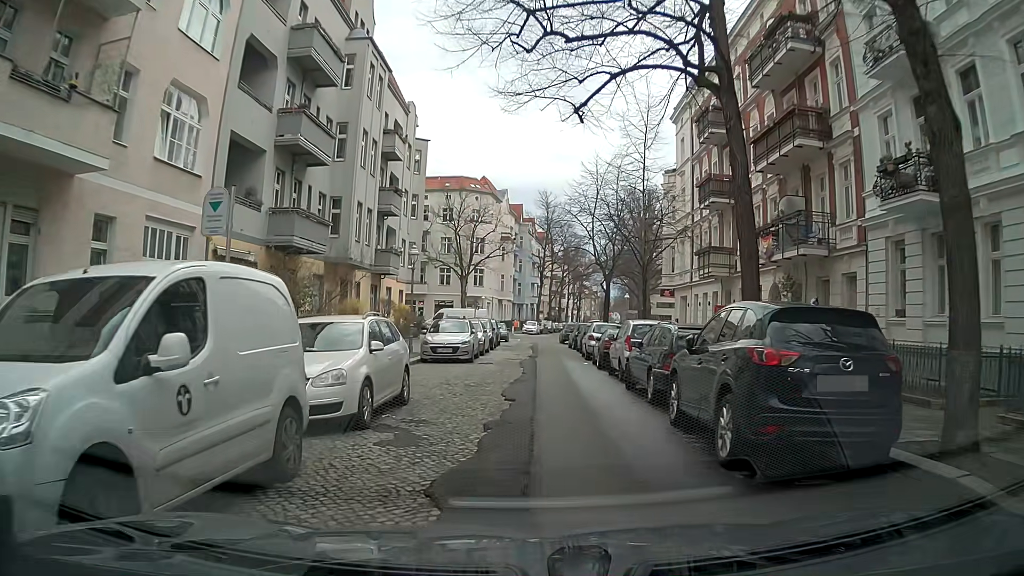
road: residential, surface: asphalt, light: Day
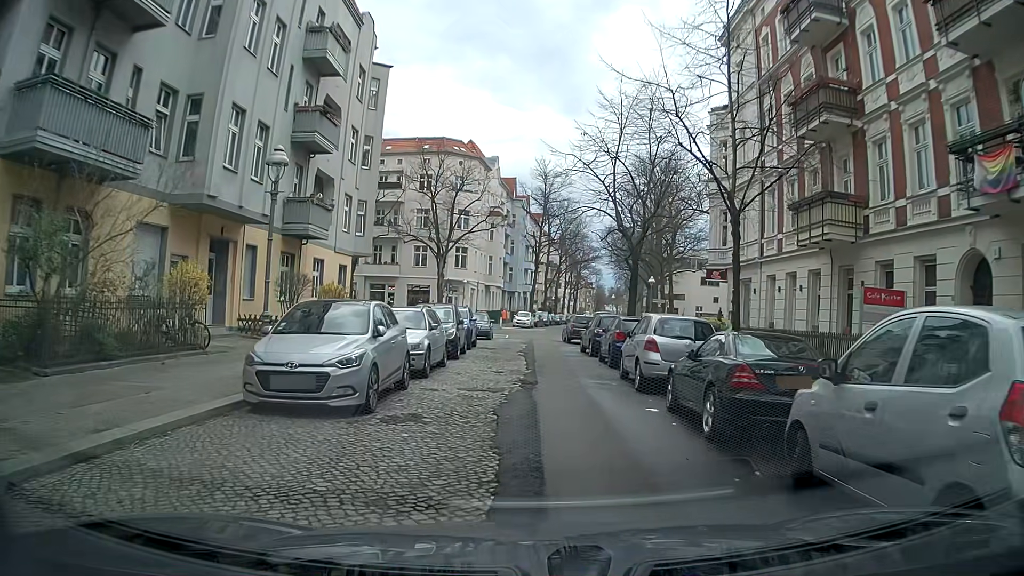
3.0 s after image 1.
(+0.6, +13.9) m; +2°
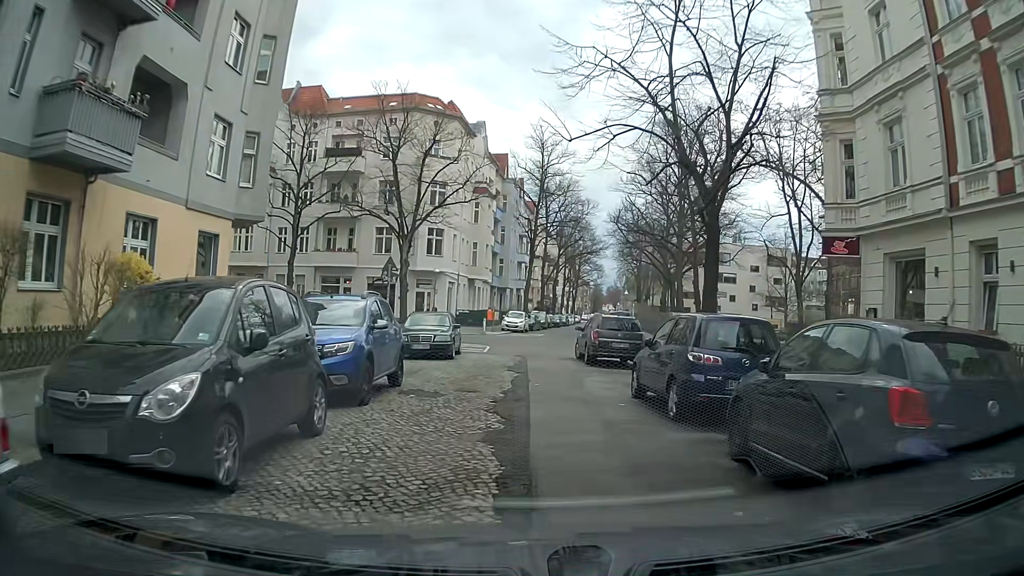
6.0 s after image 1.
(+0.2, +14.6) m; 0°
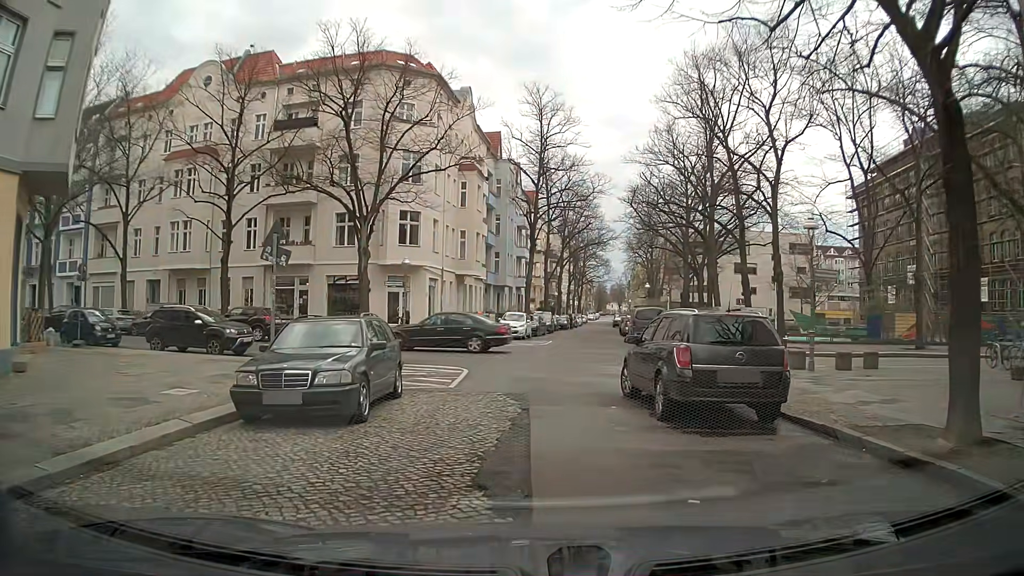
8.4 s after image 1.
(+0.2, +10.8) m; 0°
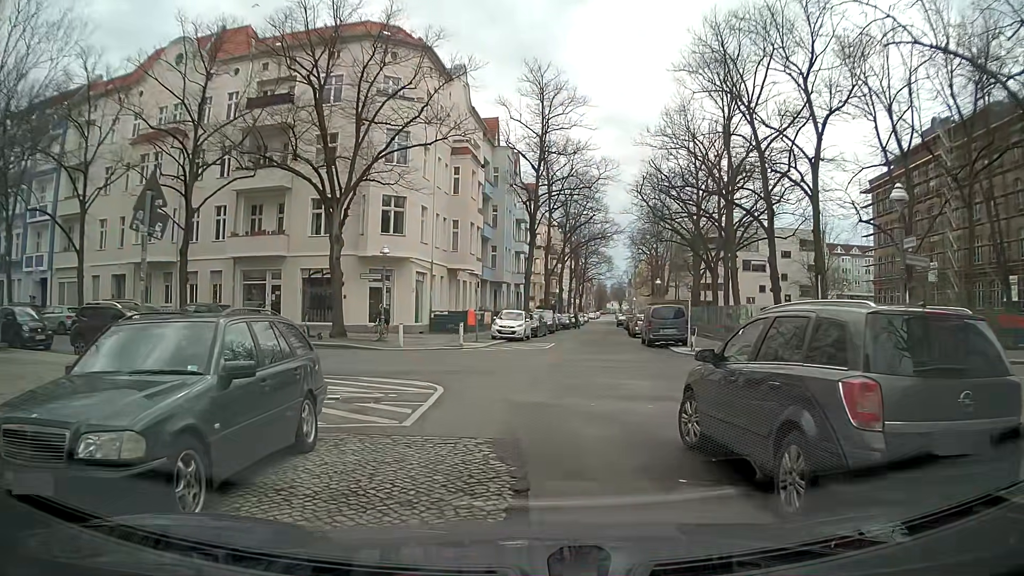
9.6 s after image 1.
(0.0, +4.7) m; +1°
